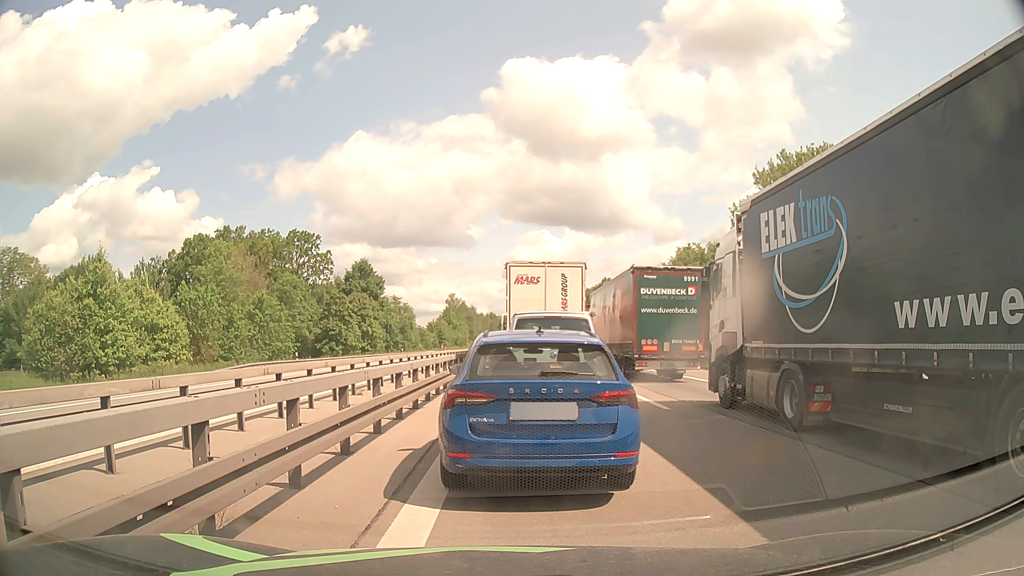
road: motorway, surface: asphalt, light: Day
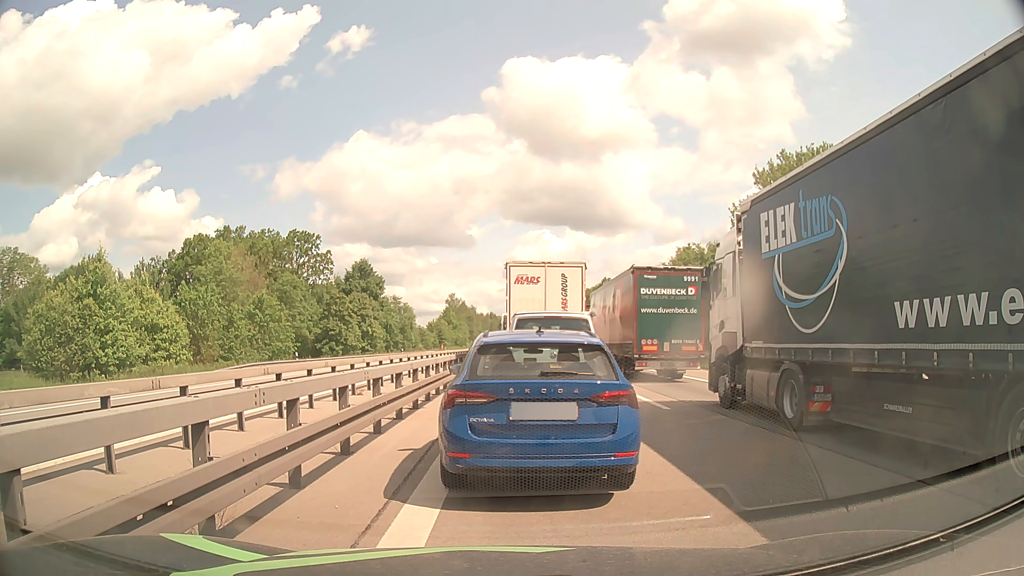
(0.0, 0.0) m; 0°
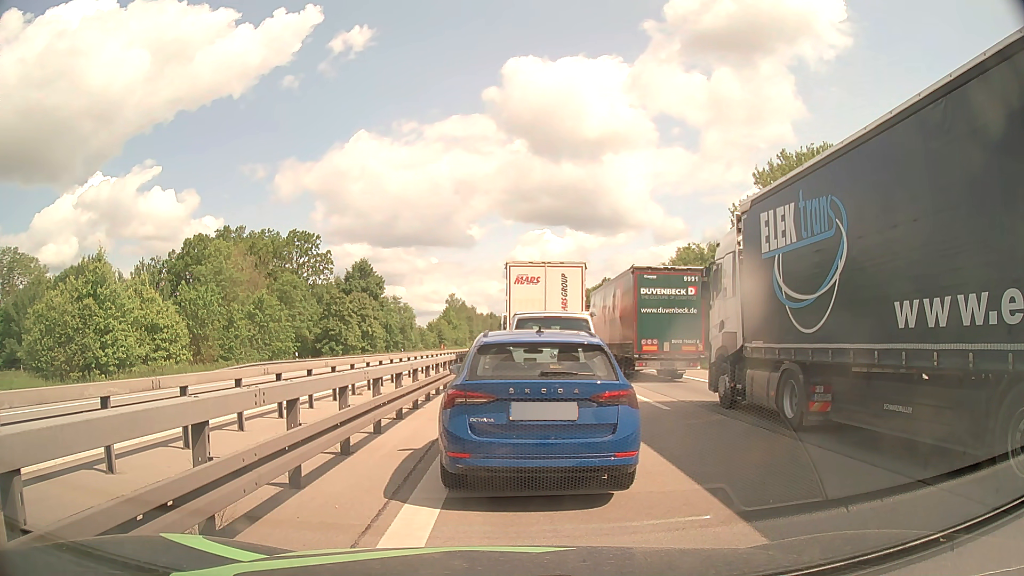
(0.0, 0.0) m; 0°
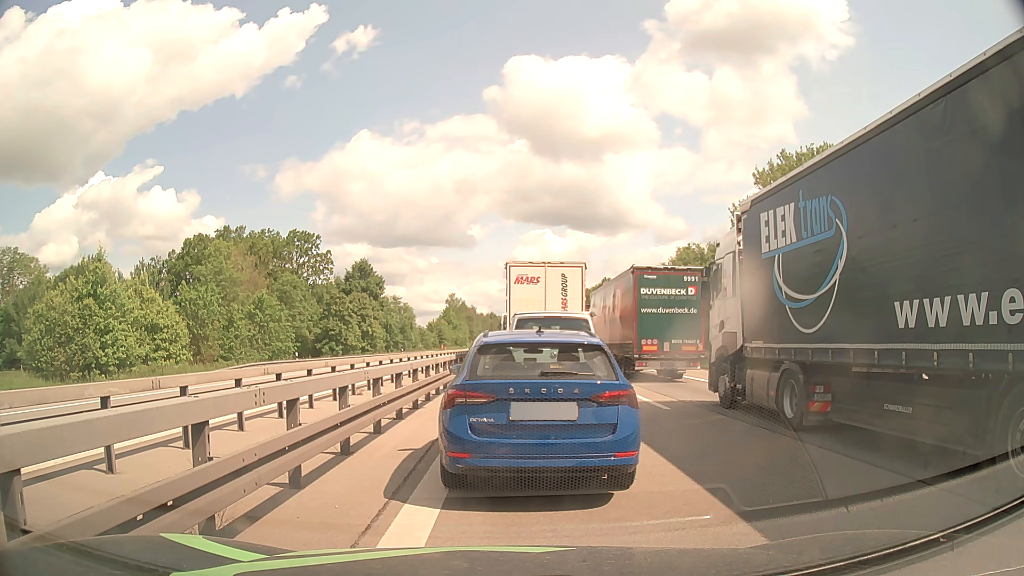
(0.0, 0.0) m; 0°
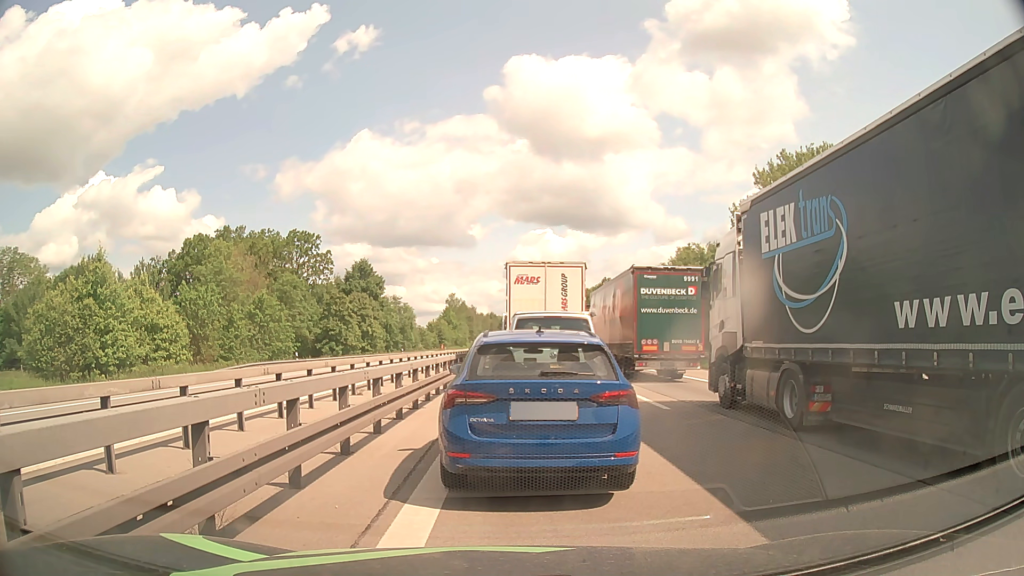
(0.0, 0.0) m; 0°
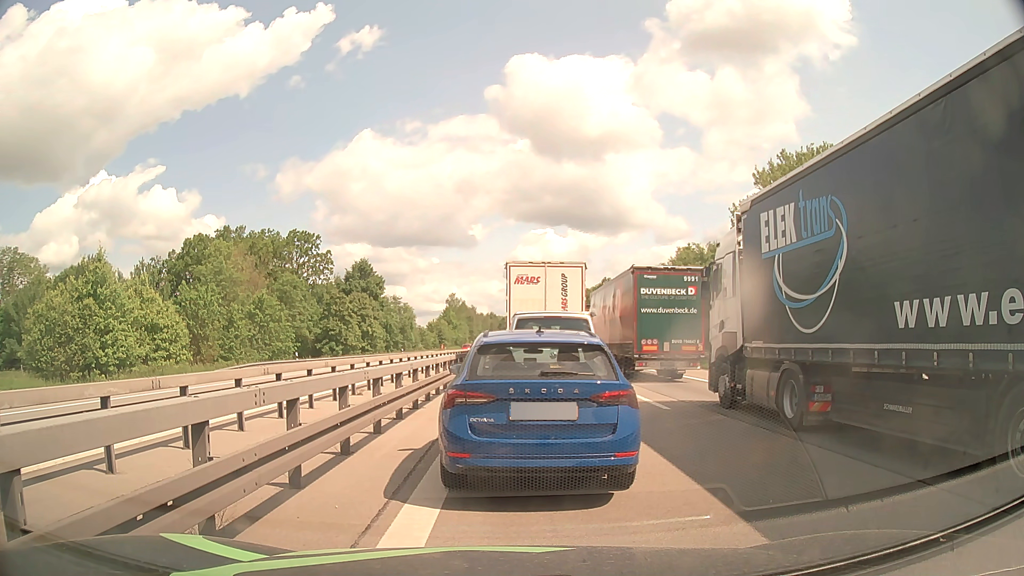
(0.0, 0.0) m; 0°
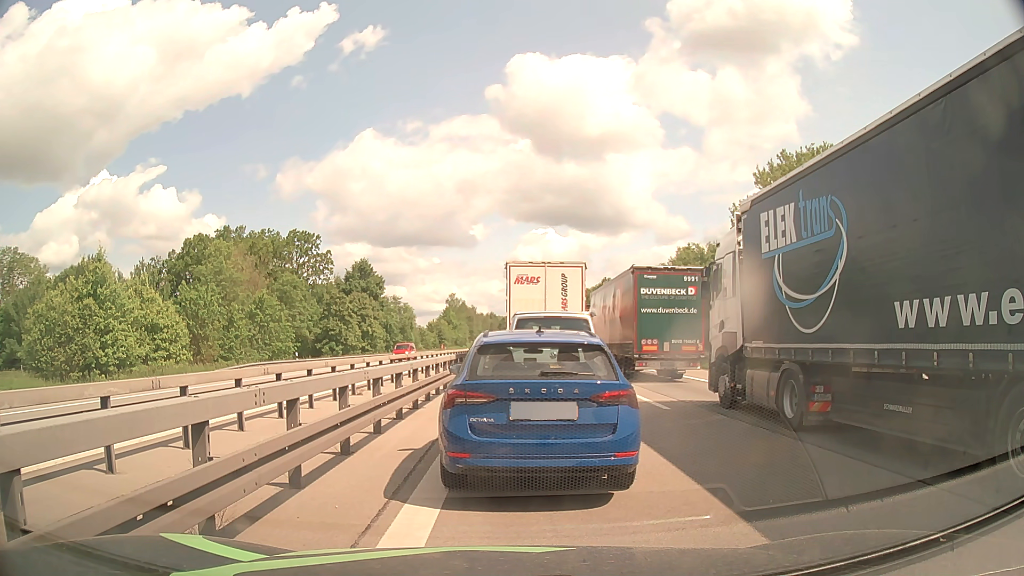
(0.0, 0.0) m; 0°
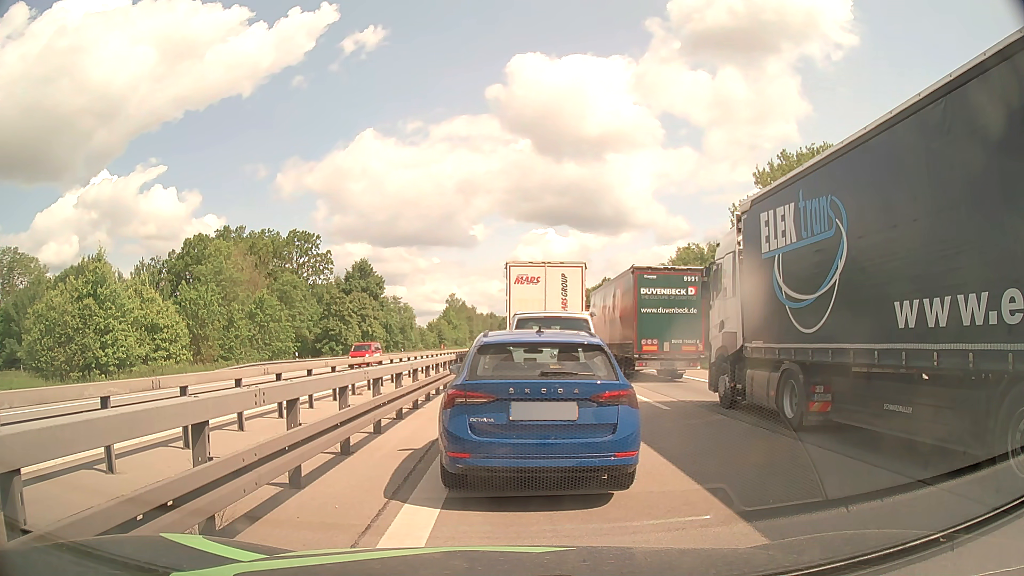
(0.0, 0.0) m; 0°
